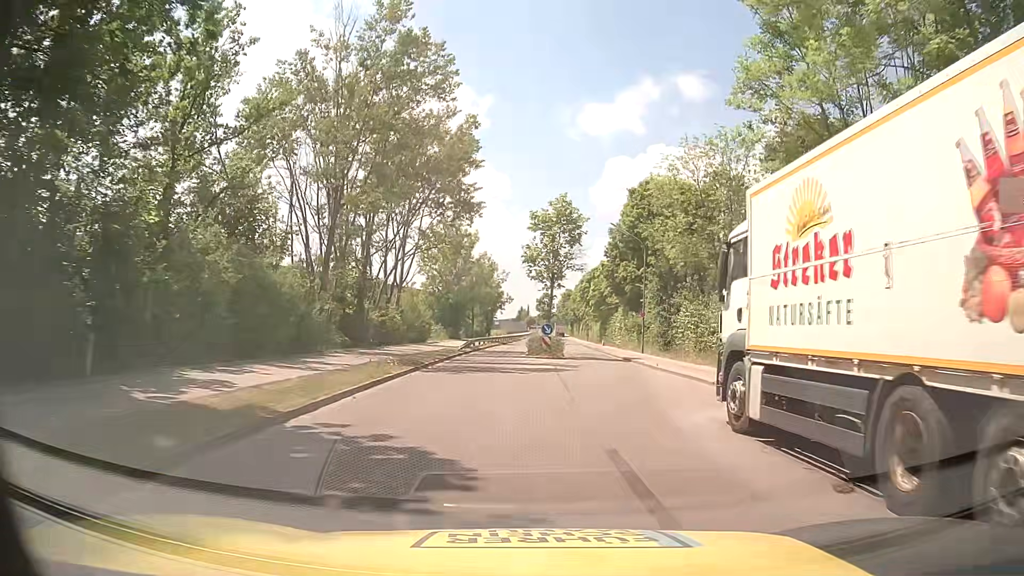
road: tertiary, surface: asphalt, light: Day
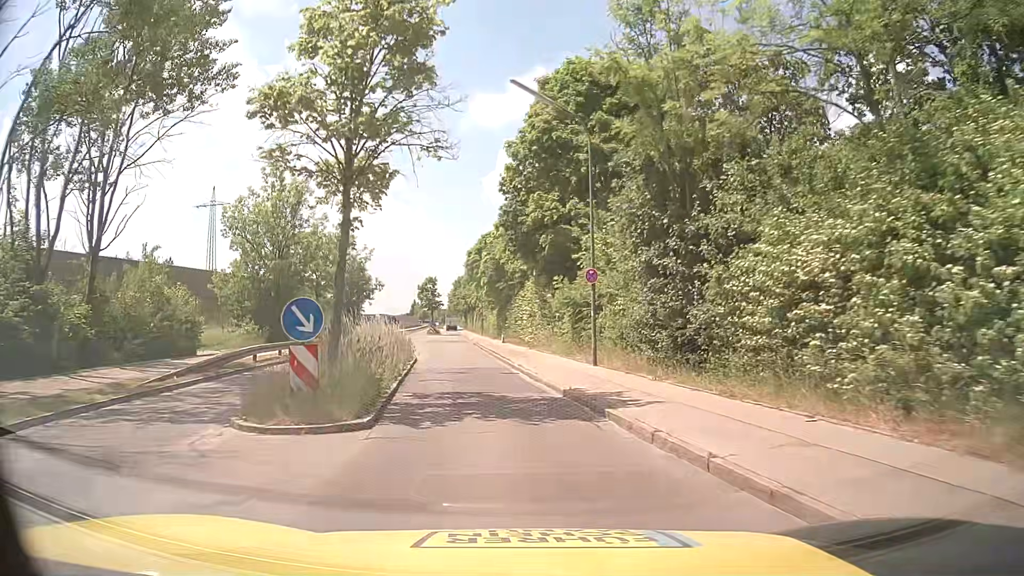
(+2.5, +24.1) m; +9°
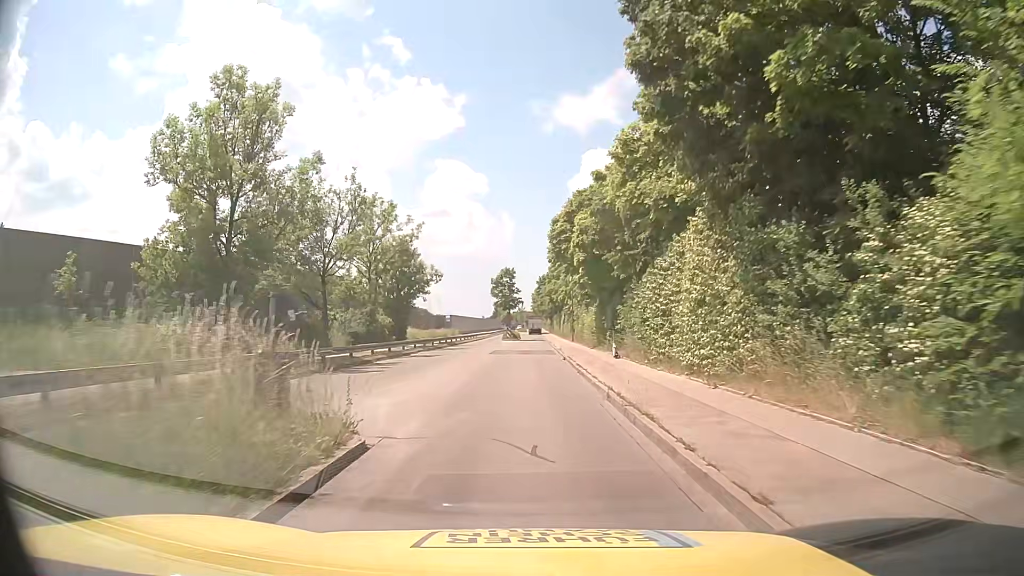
(-1.6, +20.1) m; -8°
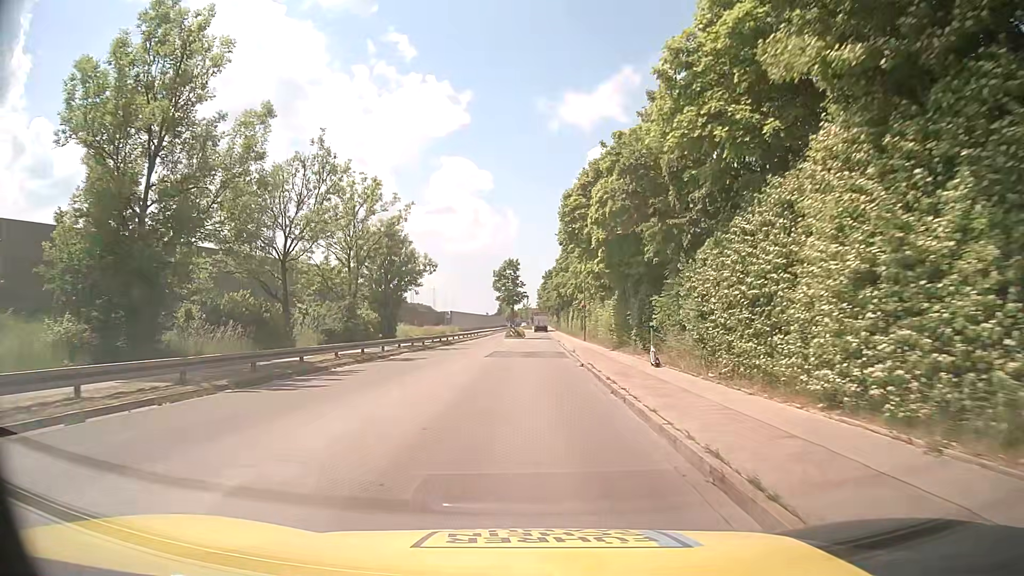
(0.0, +7.3) m; -1°
